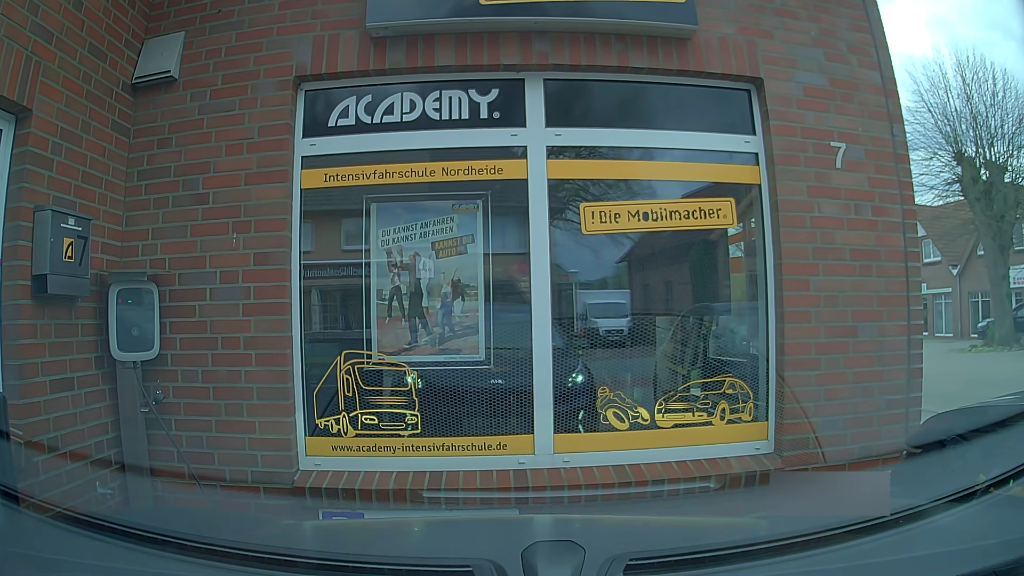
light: Day
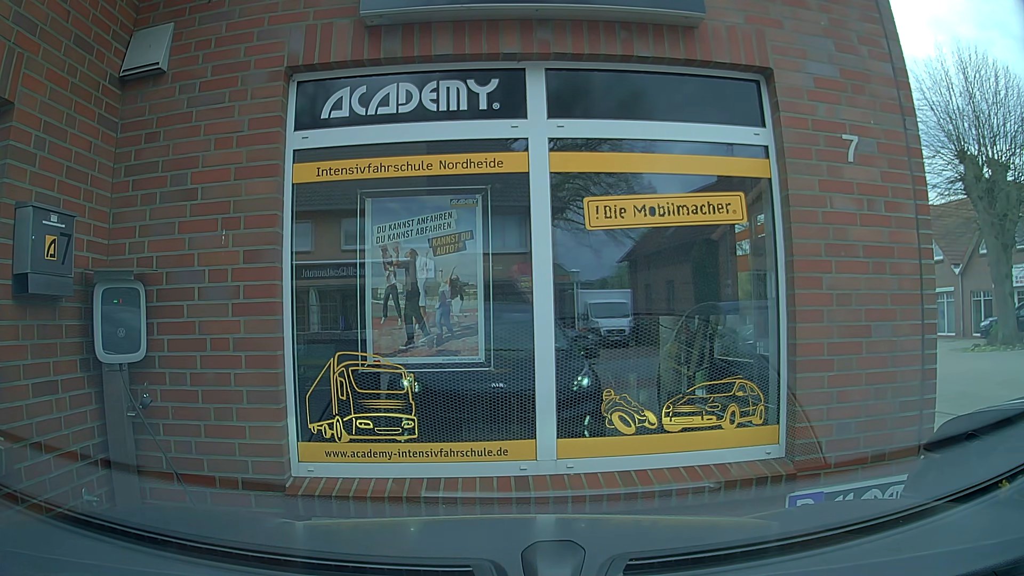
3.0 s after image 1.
(0.0, +0.2) m; 0°
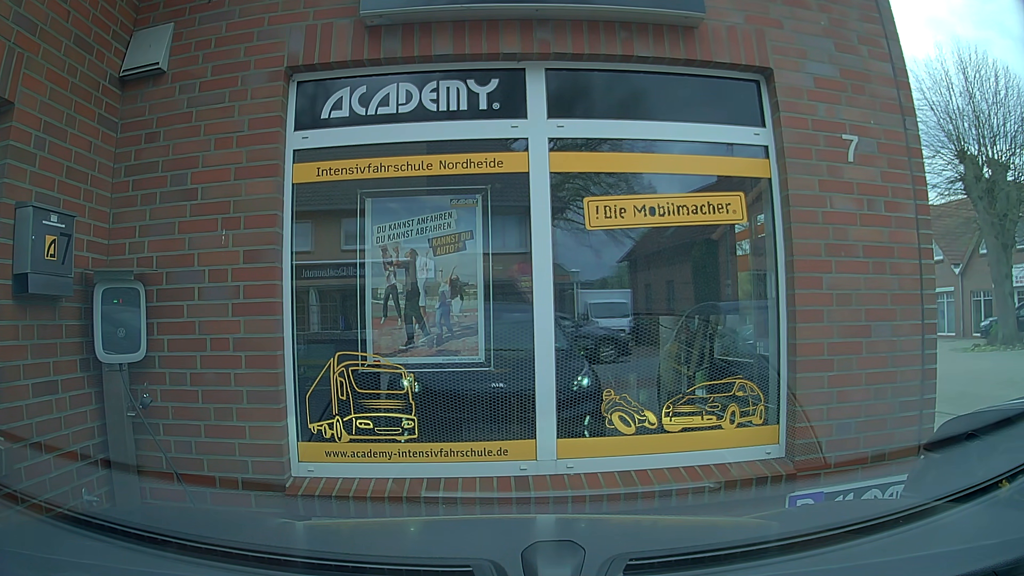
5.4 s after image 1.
(0.0, 0.0) m; 0°
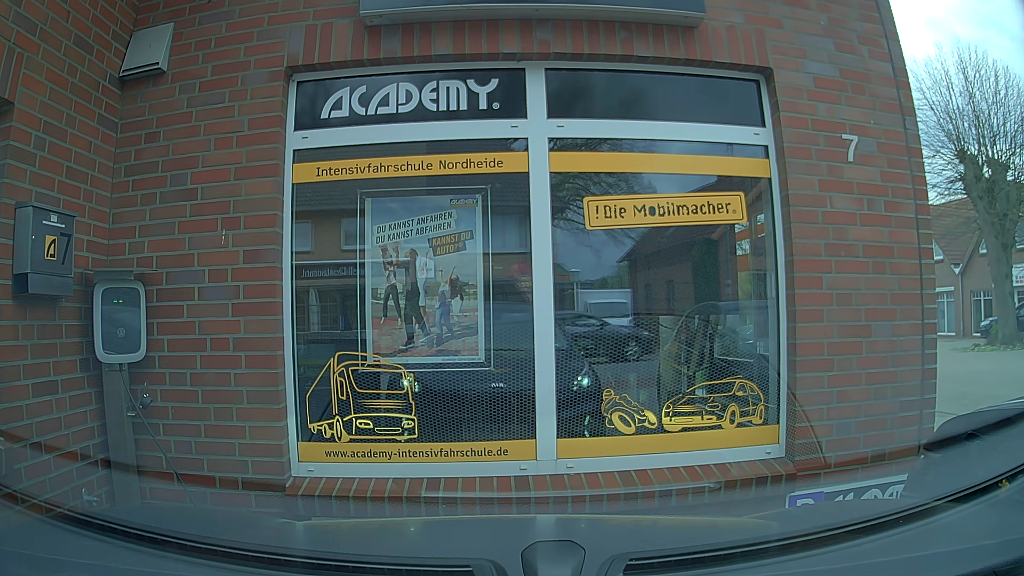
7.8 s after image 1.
(0.0, 0.0) m; 0°
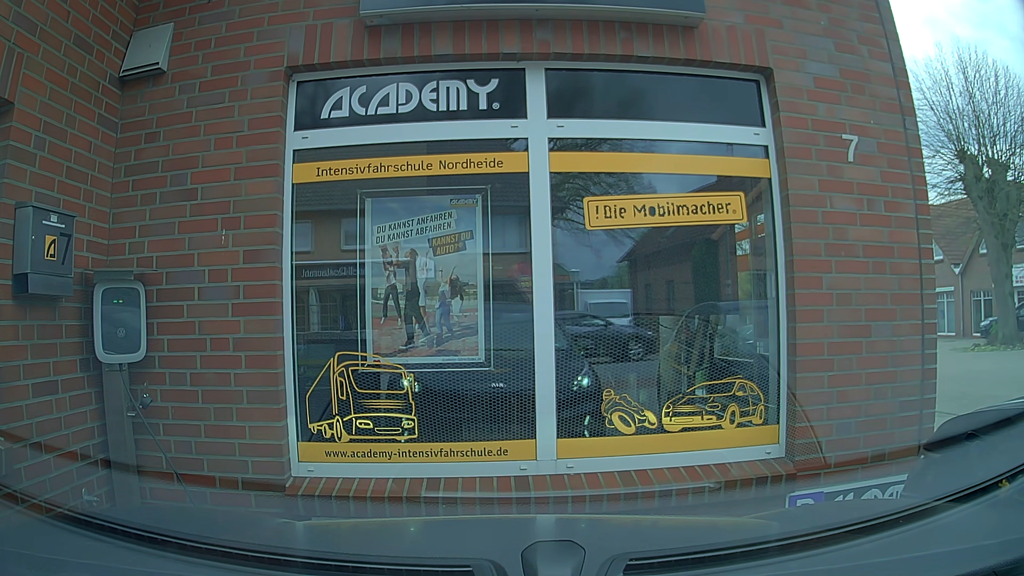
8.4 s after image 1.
(0.0, 0.0) m; 0°
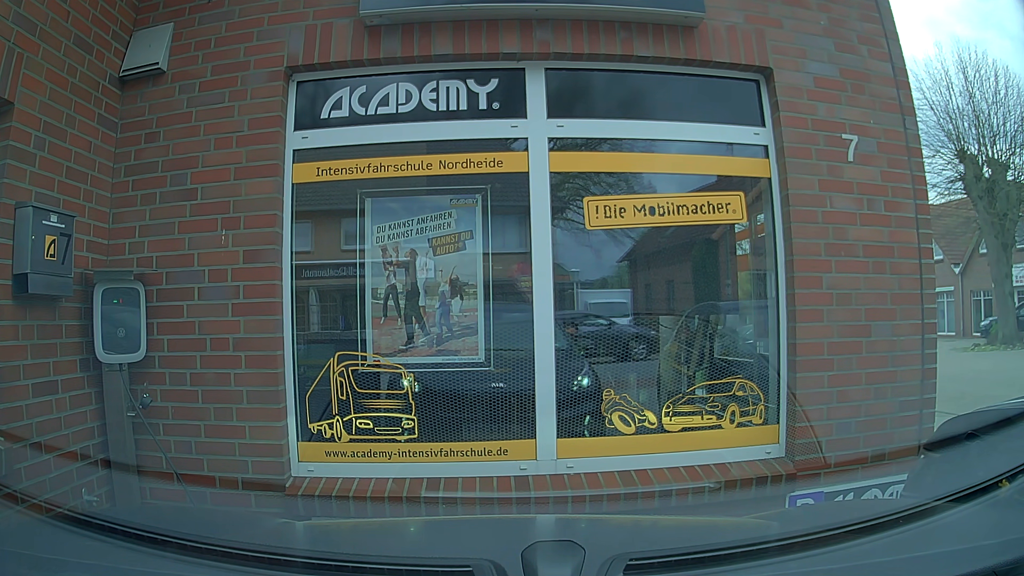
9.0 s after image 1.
(0.0, 0.0) m; 0°
